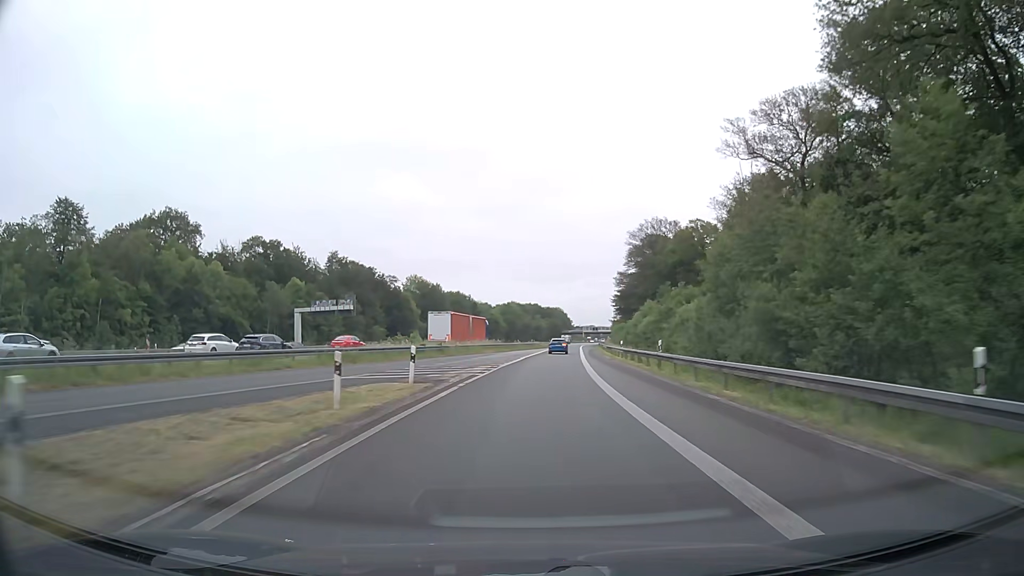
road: motorway_link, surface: asphalt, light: Day
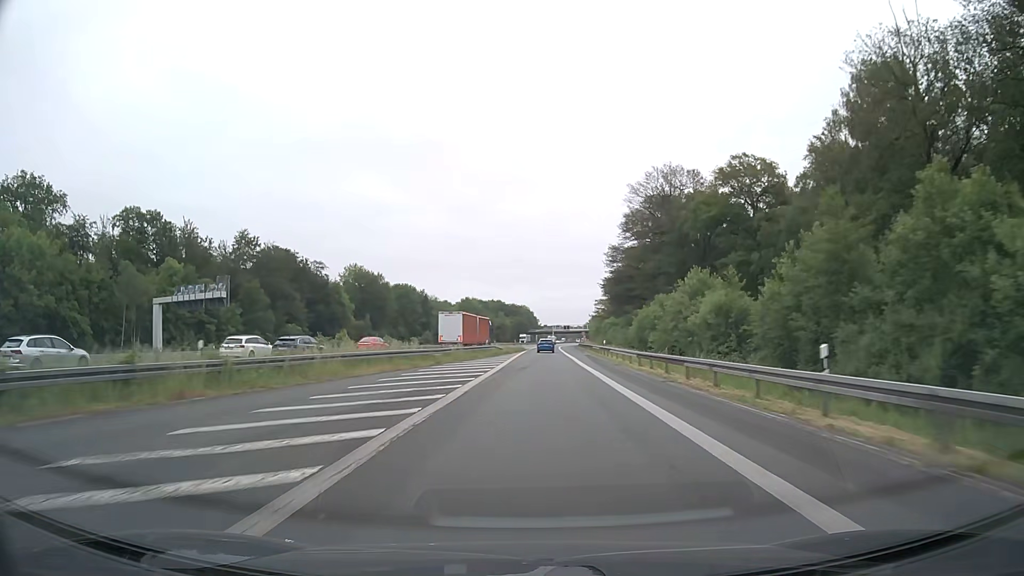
(+1.1, +39.7) m; +3°
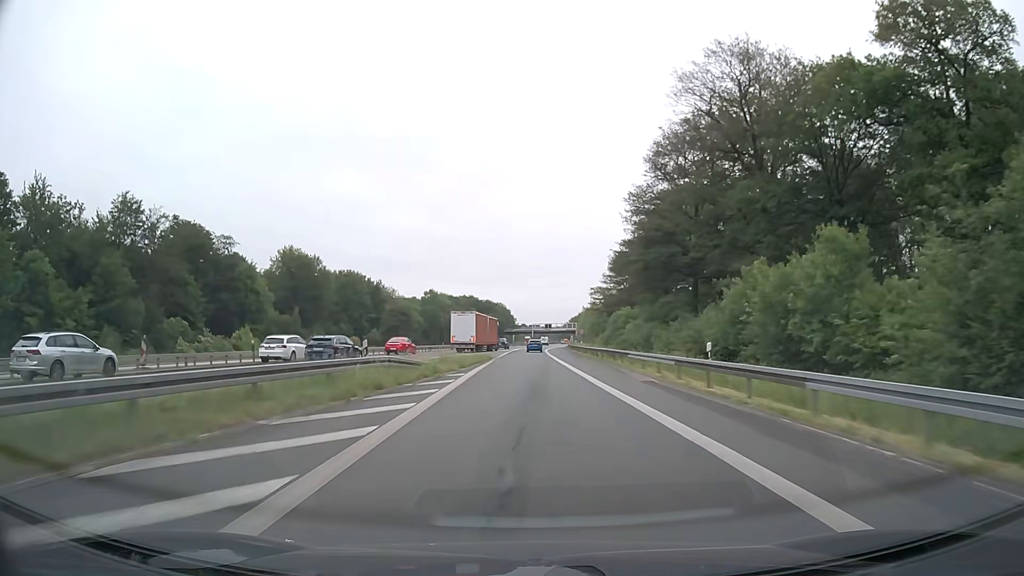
(+0.7, +39.8) m; +2°
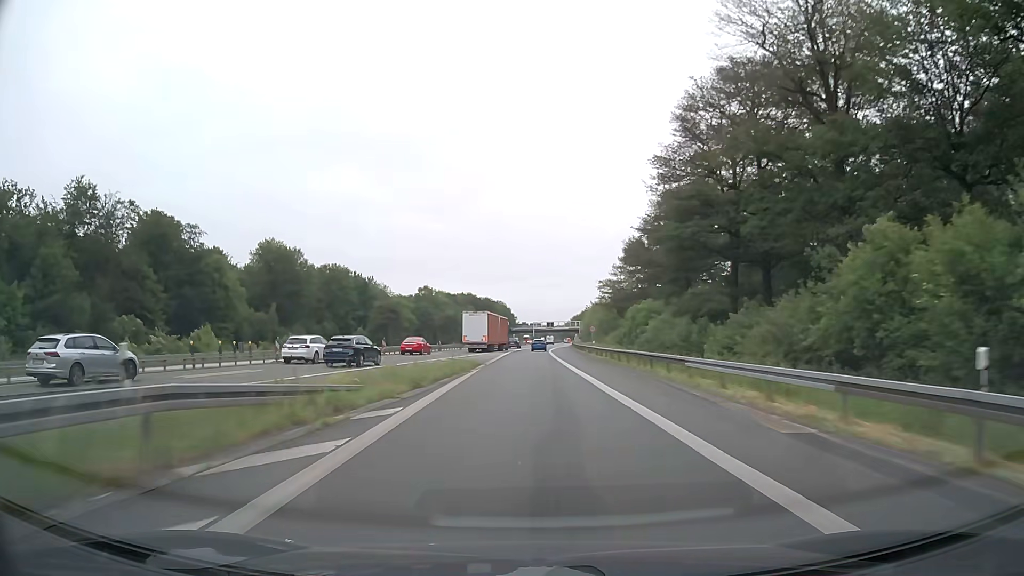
(0.0, +13.2) m; 0°
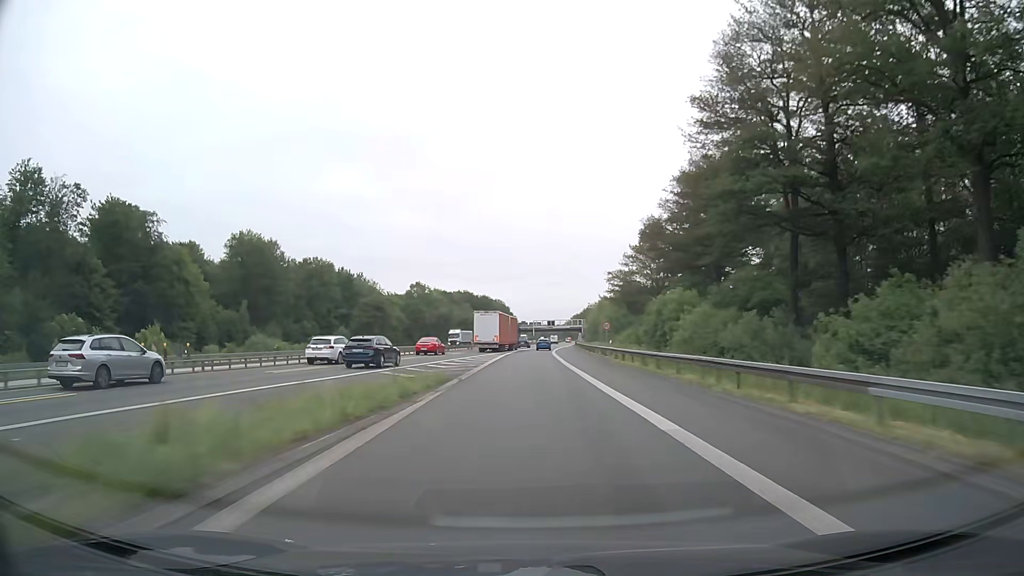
(0.0, +13.1) m; 0°
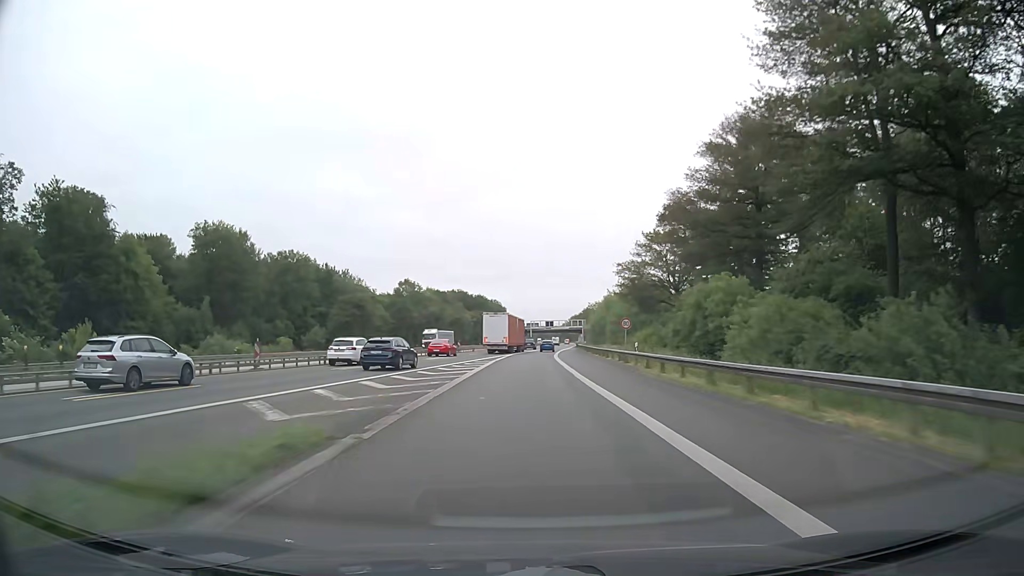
(0.0, +13.1) m; 0°
